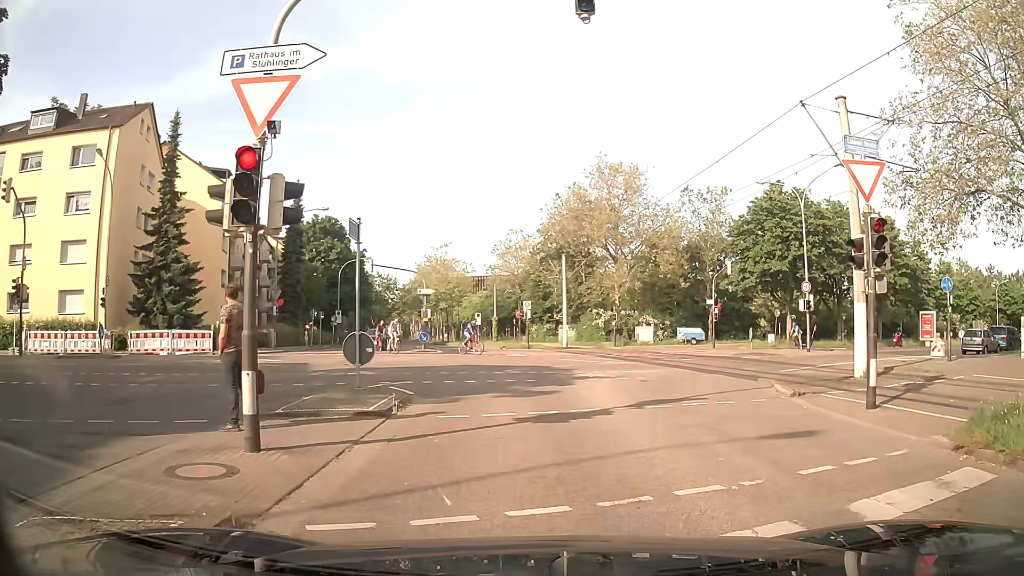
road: tertiary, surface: asphalt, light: Day
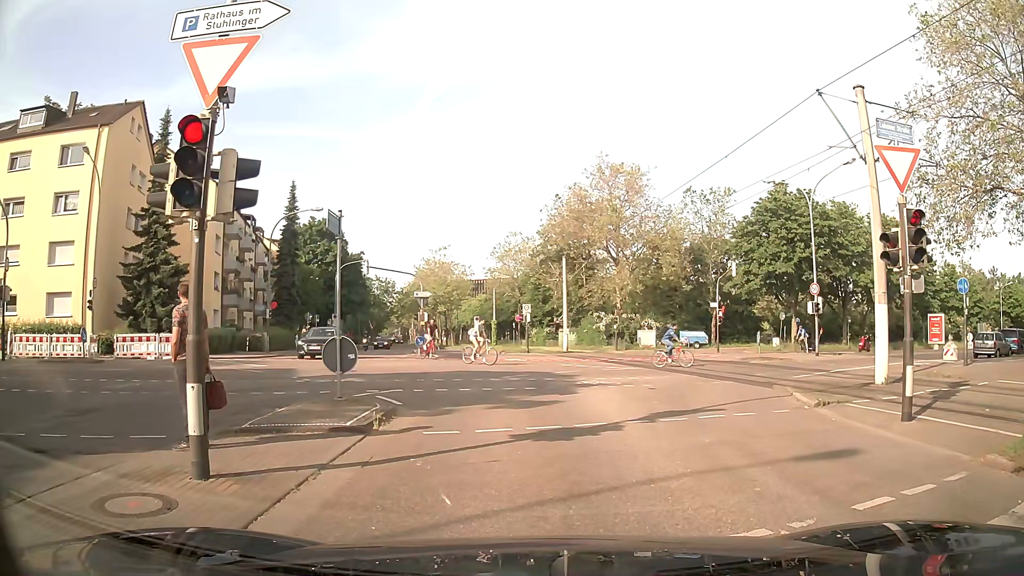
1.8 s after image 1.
(0.0, +1.1) m; 0°
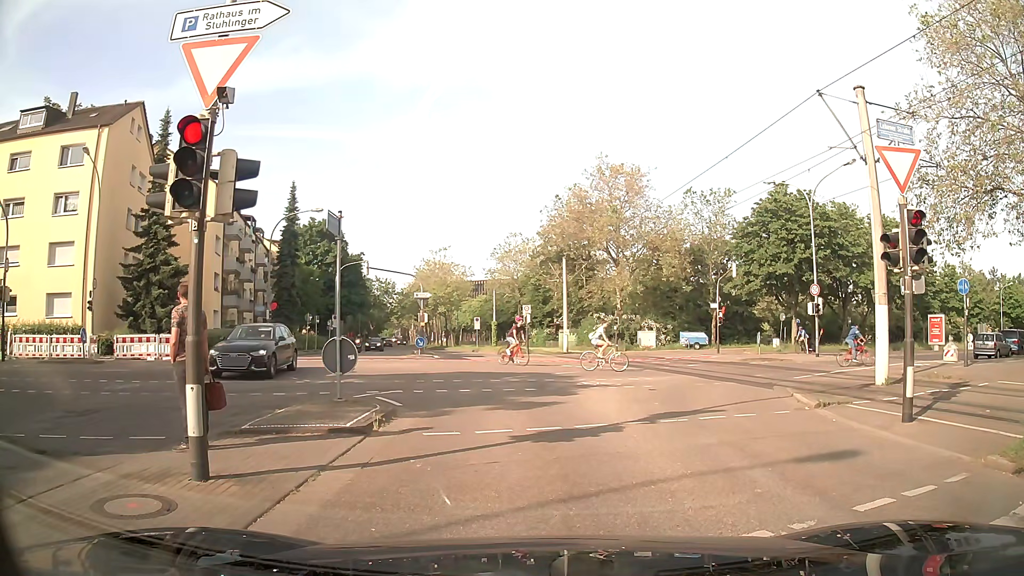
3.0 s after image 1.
(0.0, +0.1) m; 0°
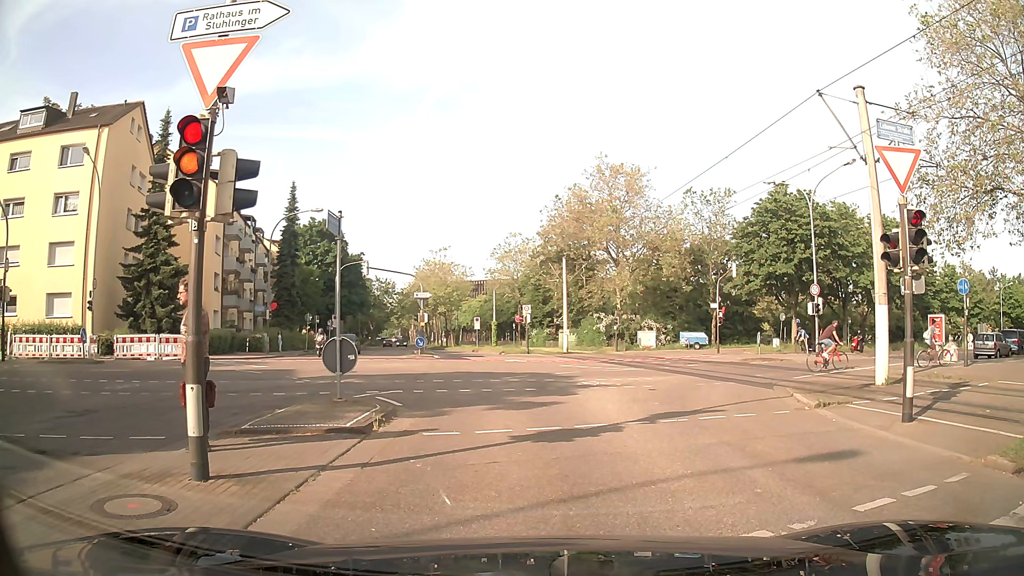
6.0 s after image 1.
(0.0, 0.0) m; 0°
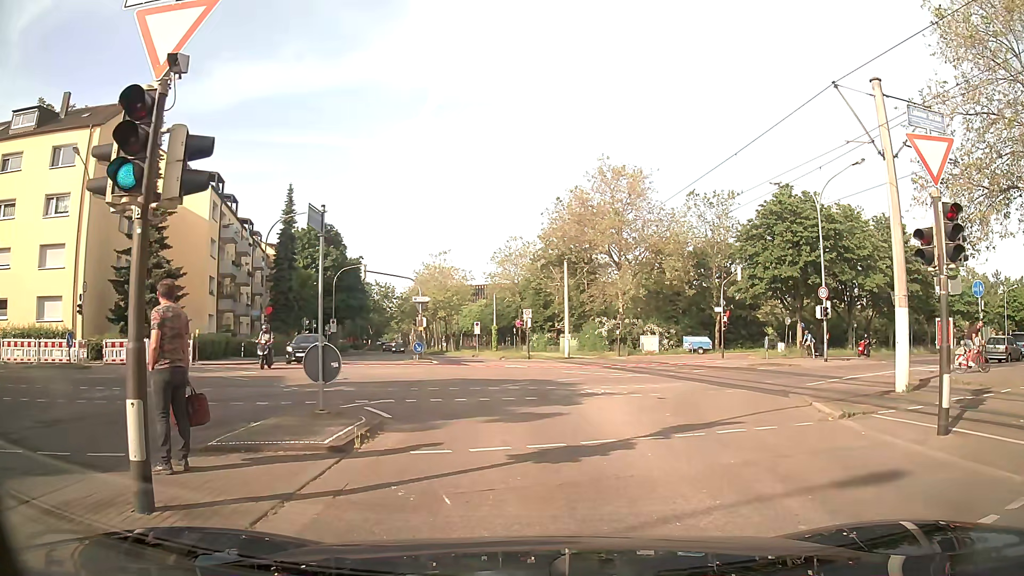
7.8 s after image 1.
(0.0, +1.1) m; -1°
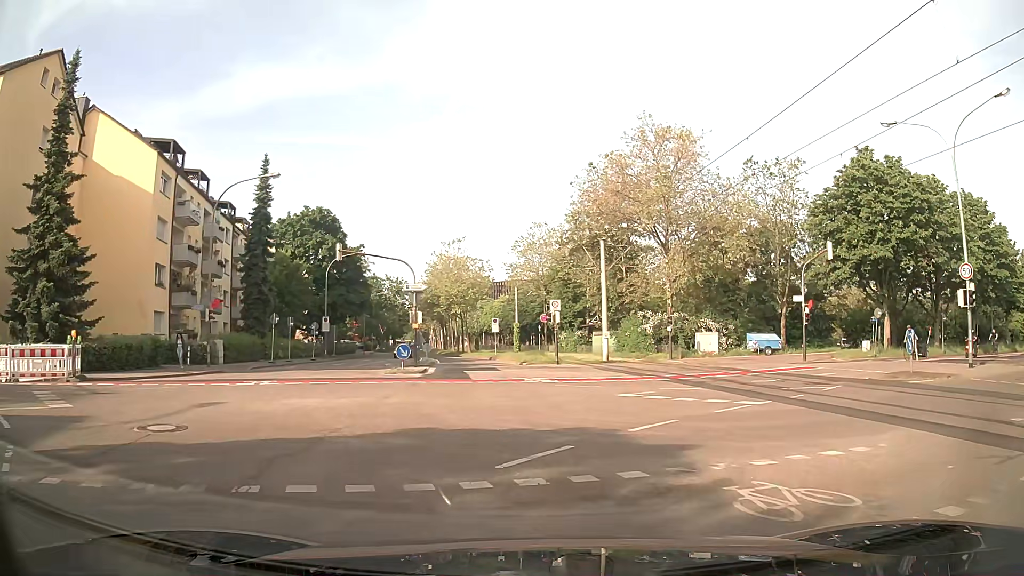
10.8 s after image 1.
(0.0, +11.4) m; -1°
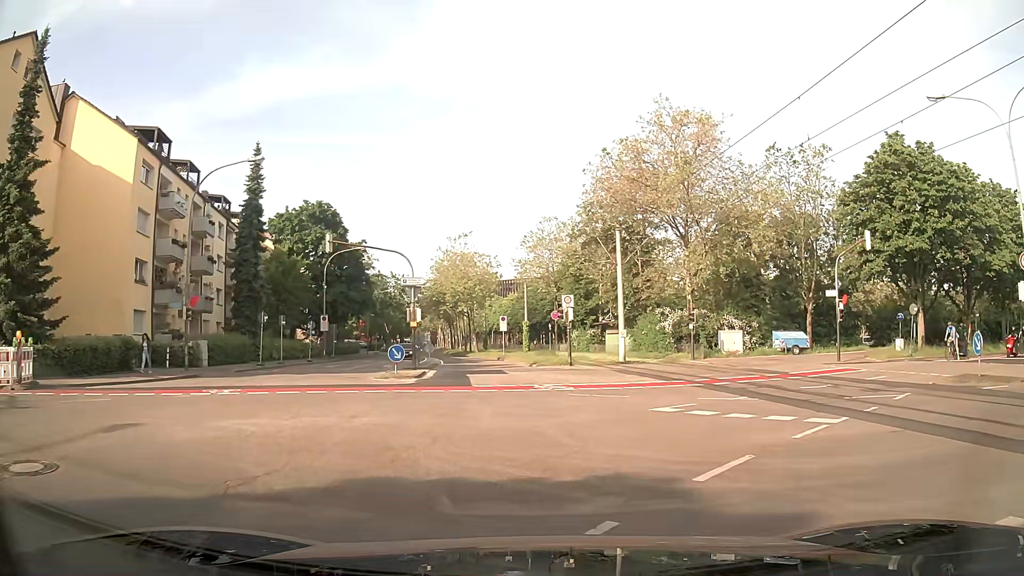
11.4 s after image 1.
(0.0, +3.3) m; -1°
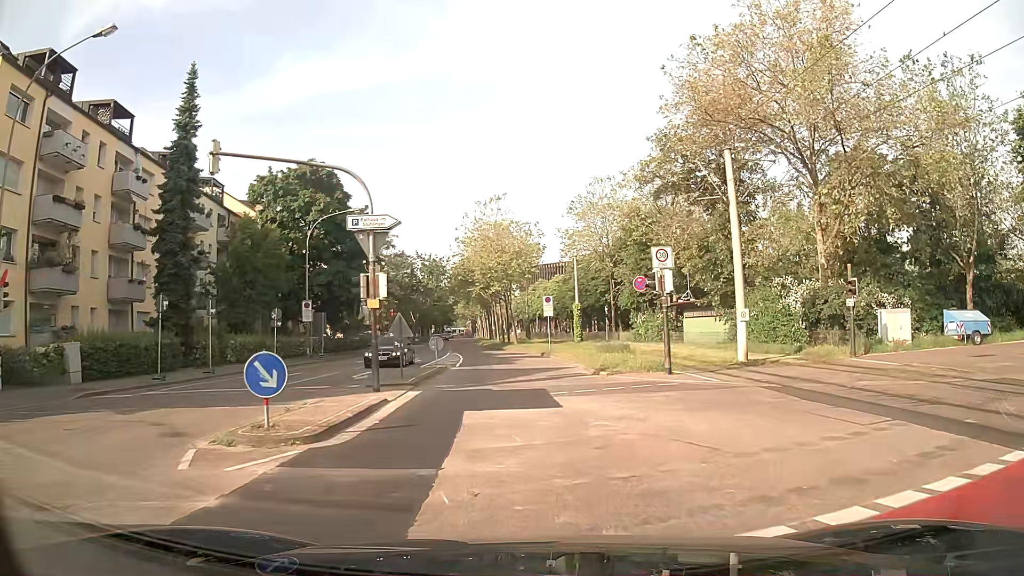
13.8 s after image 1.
(-0.7, +15.3) m; -5°
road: residential
(0, +10) (-1, +20) (-1, +30) (-2, +40) (-4, +50) (-5, +60) (-6, +70) (-7, +80) (-8, +90) (-9, +100) m
